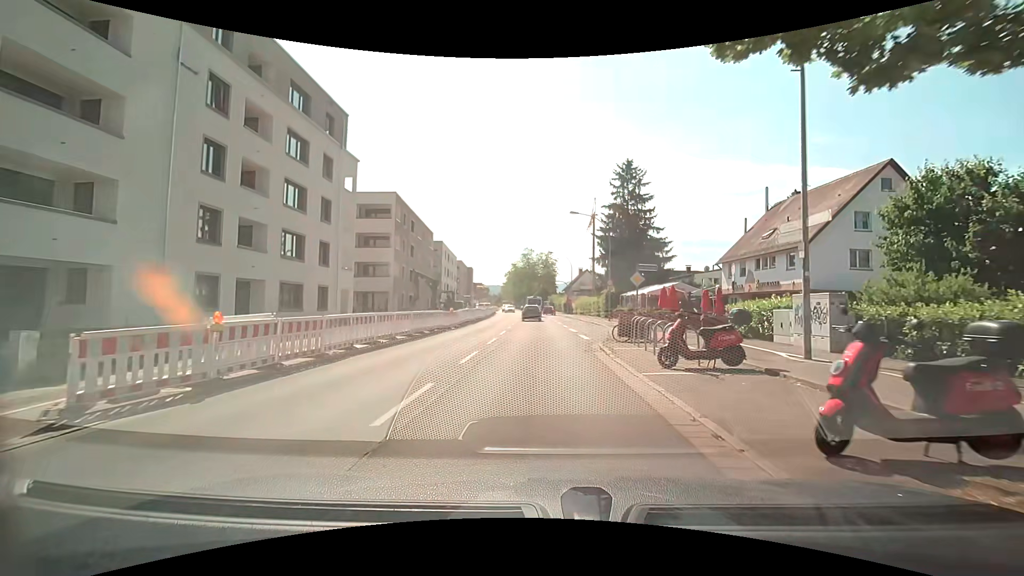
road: secondary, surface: asphalt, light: Day
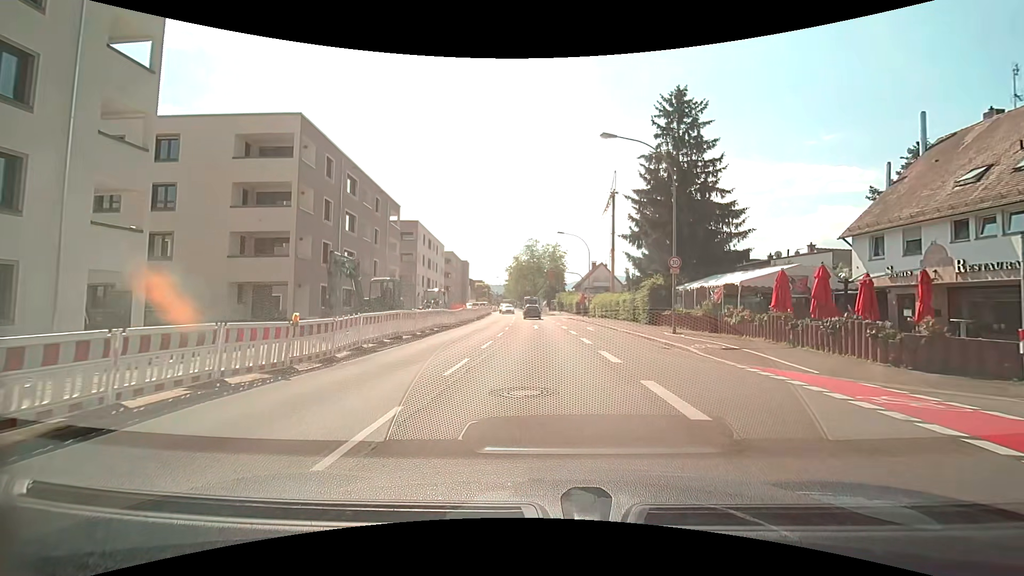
(-0.2, +19.9) m; -1°
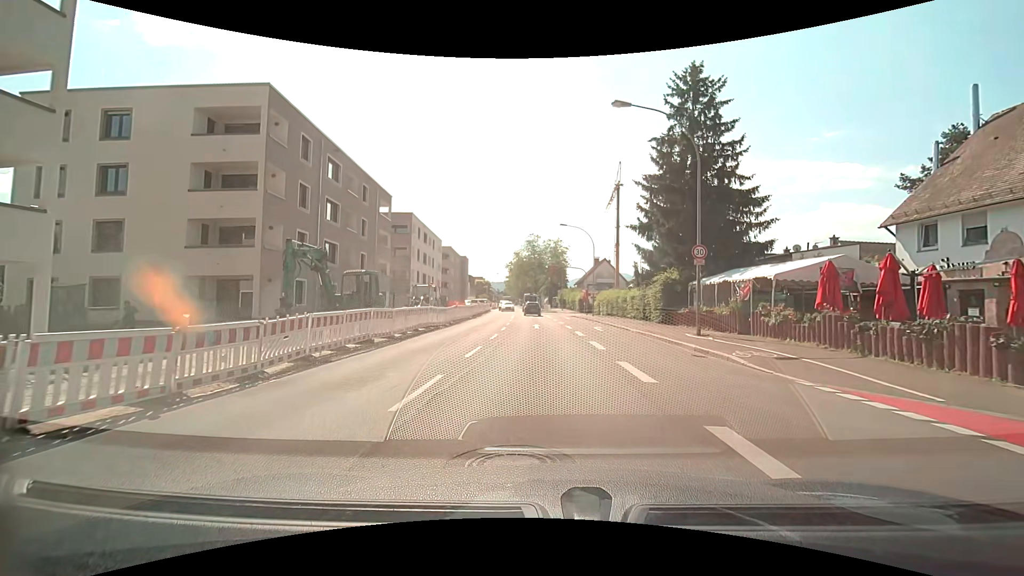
(0.0, +3.5) m; 0°
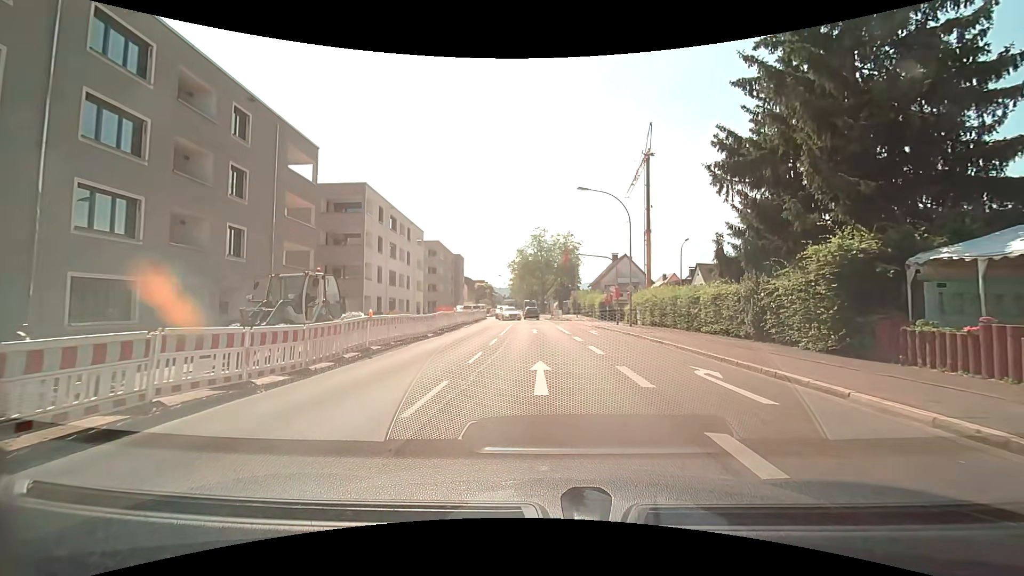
(-0.2, +18.4) m; -1°
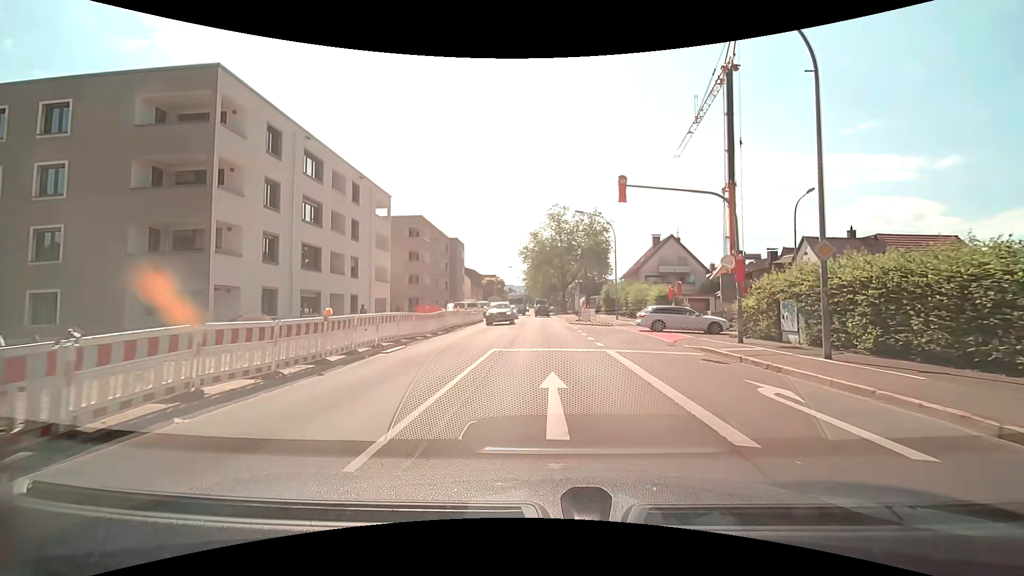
(-0.4, +21.8) m; -2°
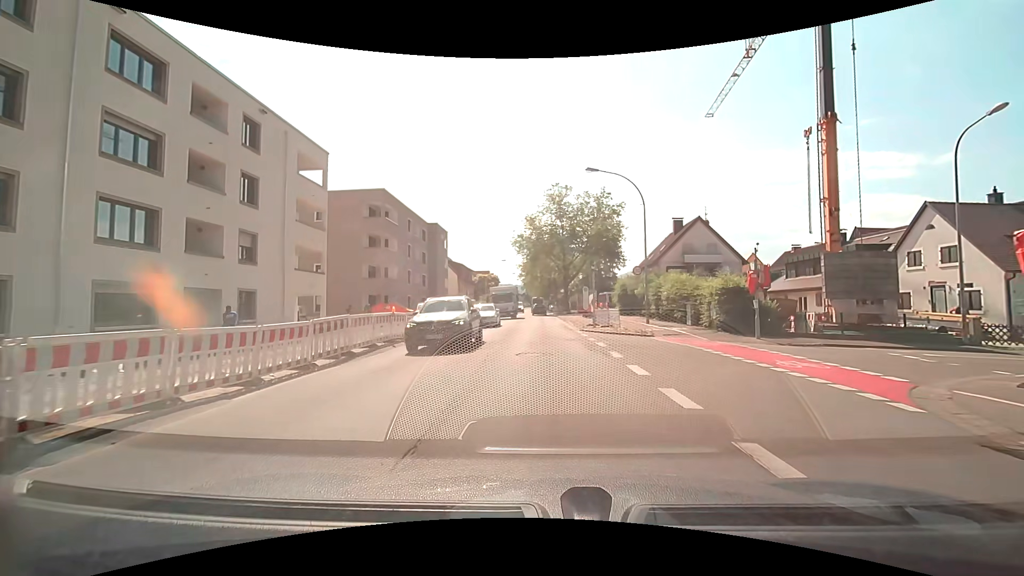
(0.0, +13.6) m; +1°
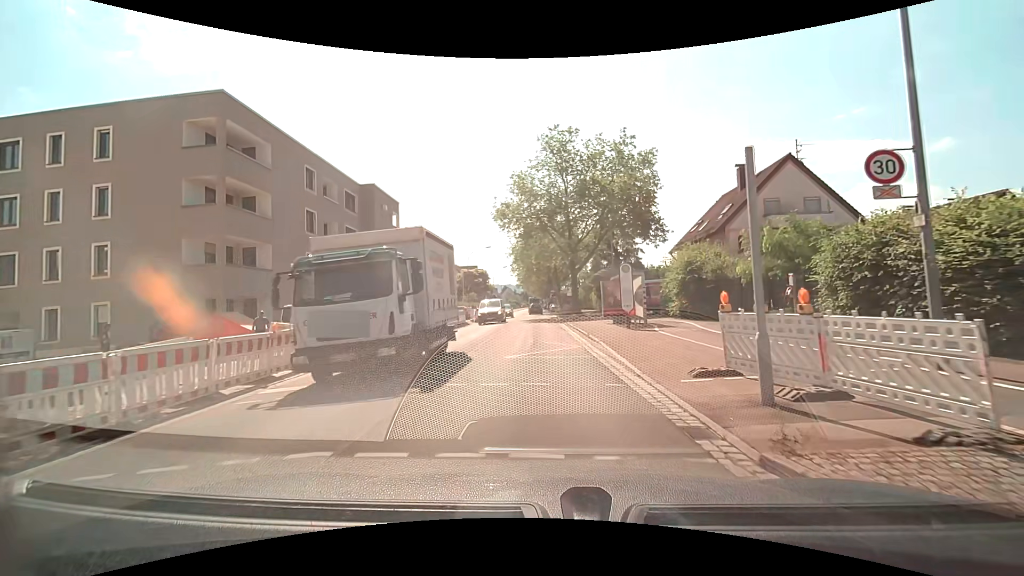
(-0.1, +22.8) m; -1°
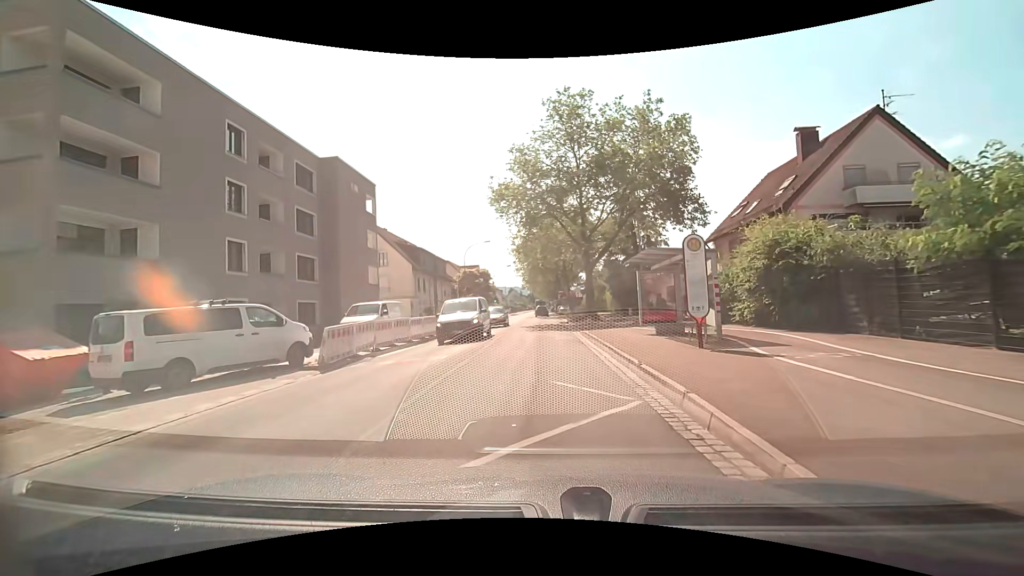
(-0.1, +8.8) m; -1°
(0, +10) (0, +20) (0, +30) (0, +40) (0, +50) (-1, +60) (-1, +70) (-1, +80) (-1, +90) (-1, +100) m
